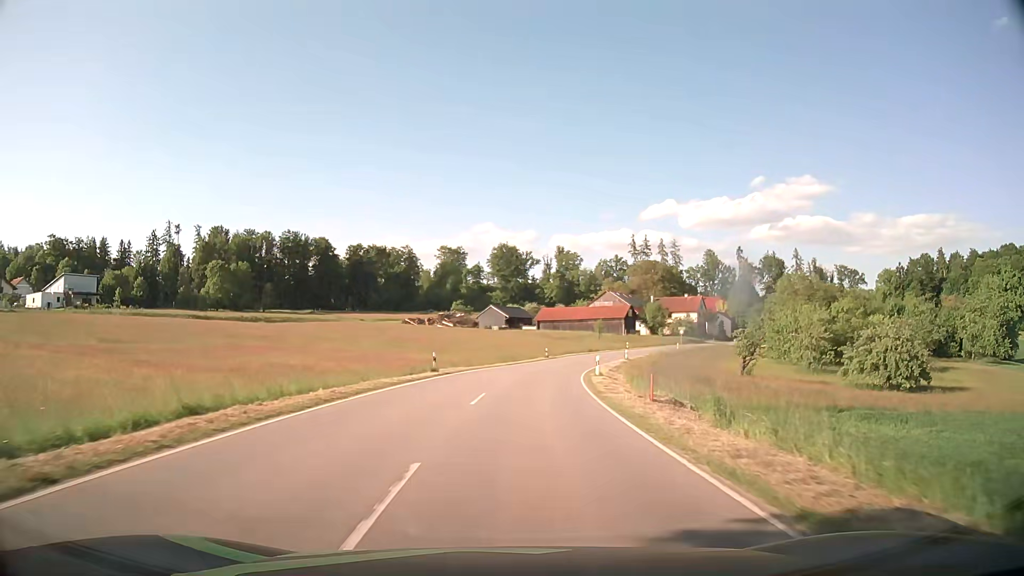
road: tertiary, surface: asphalt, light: Day
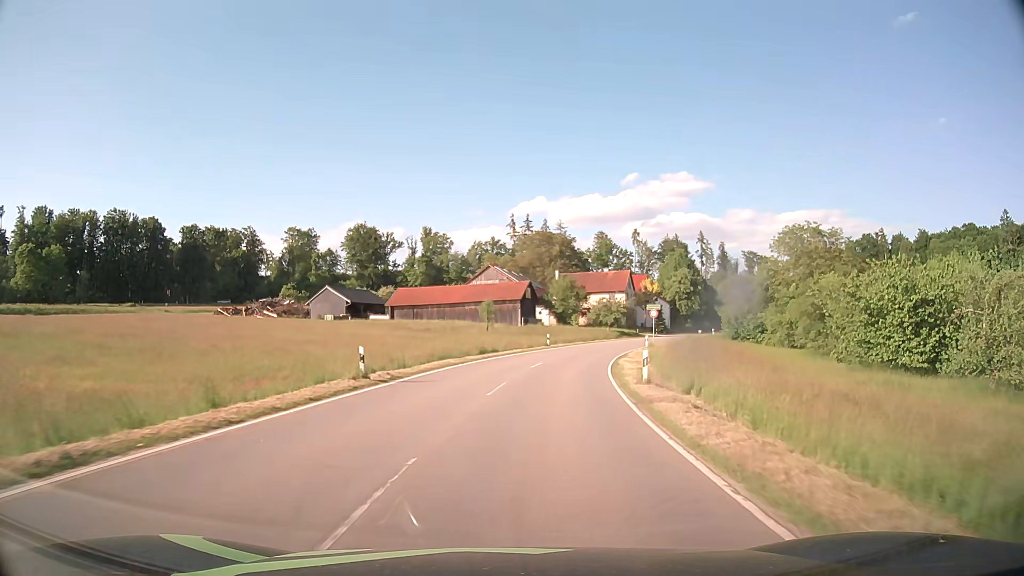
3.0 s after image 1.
(+3.9, +47.8) m; +11°
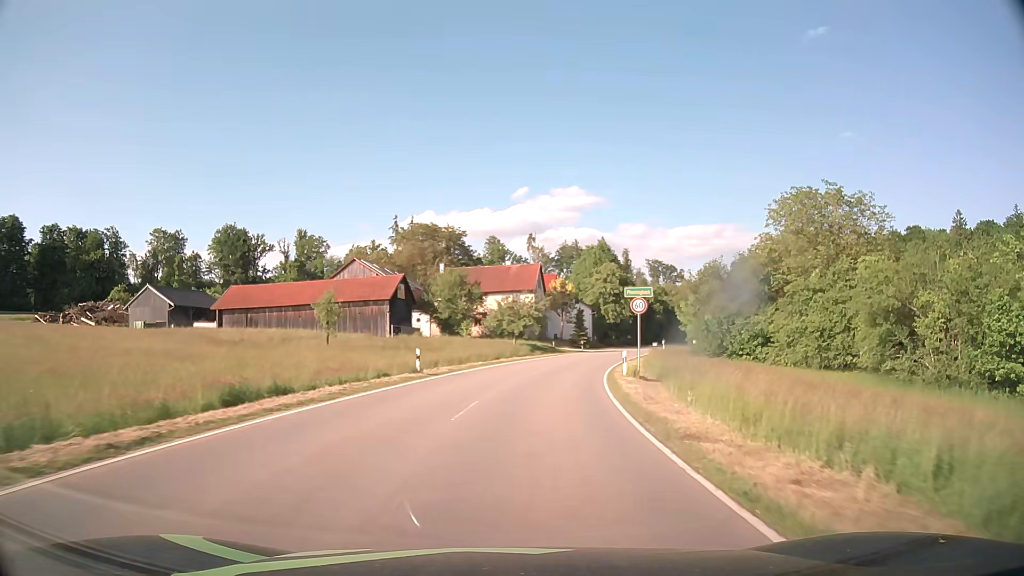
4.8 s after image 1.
(+2.2, +27.7) m; +9°
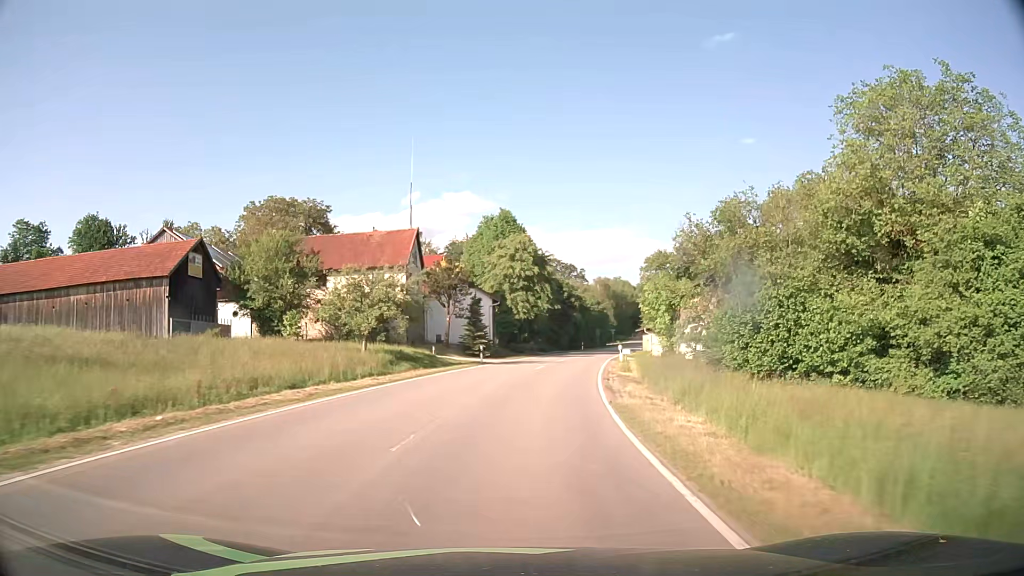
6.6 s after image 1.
(+2.3, +27.2) m; +9°
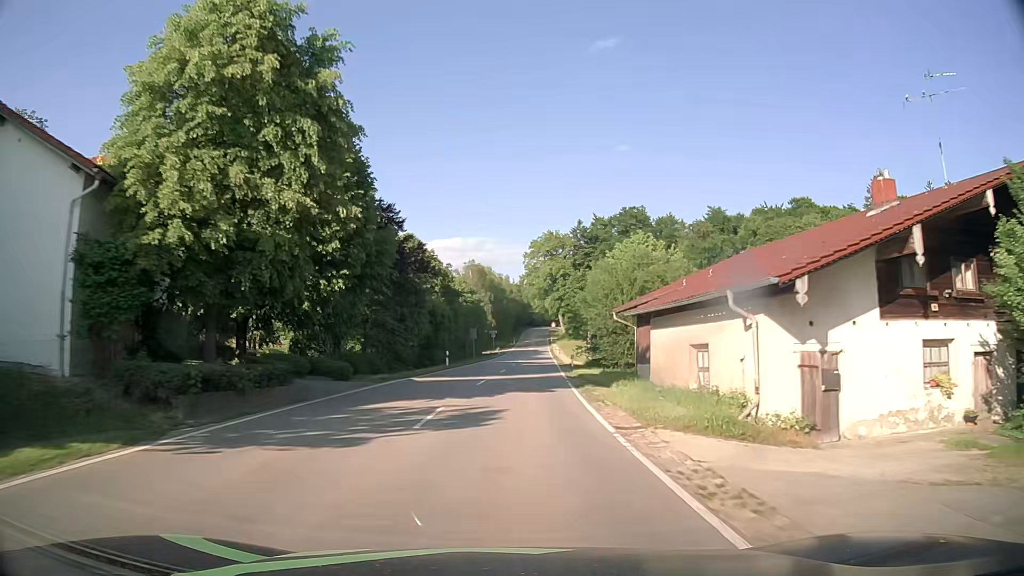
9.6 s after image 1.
(+5.0, +45.0) m; +12°
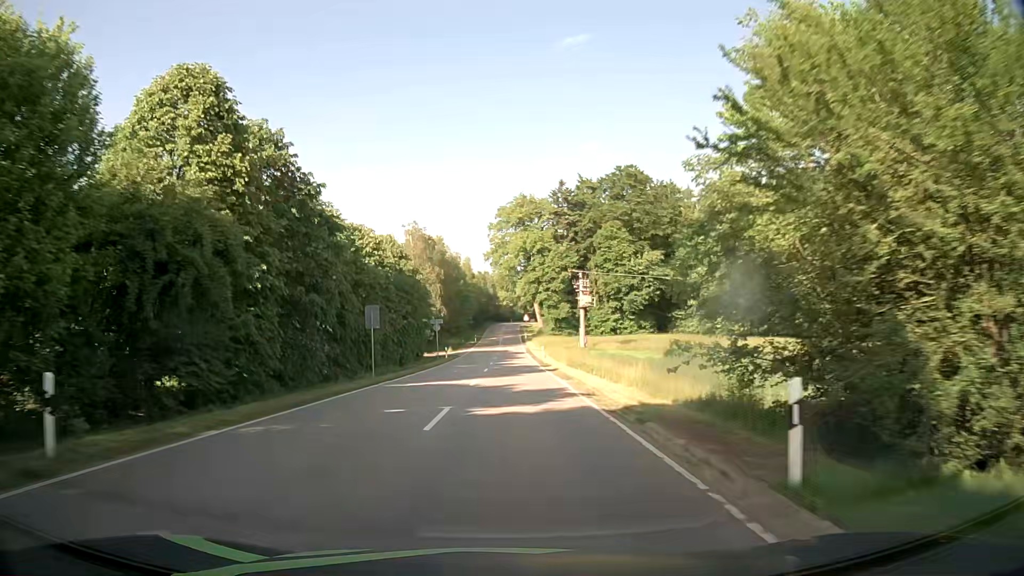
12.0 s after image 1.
(+1.2, +36.5) m; +3°
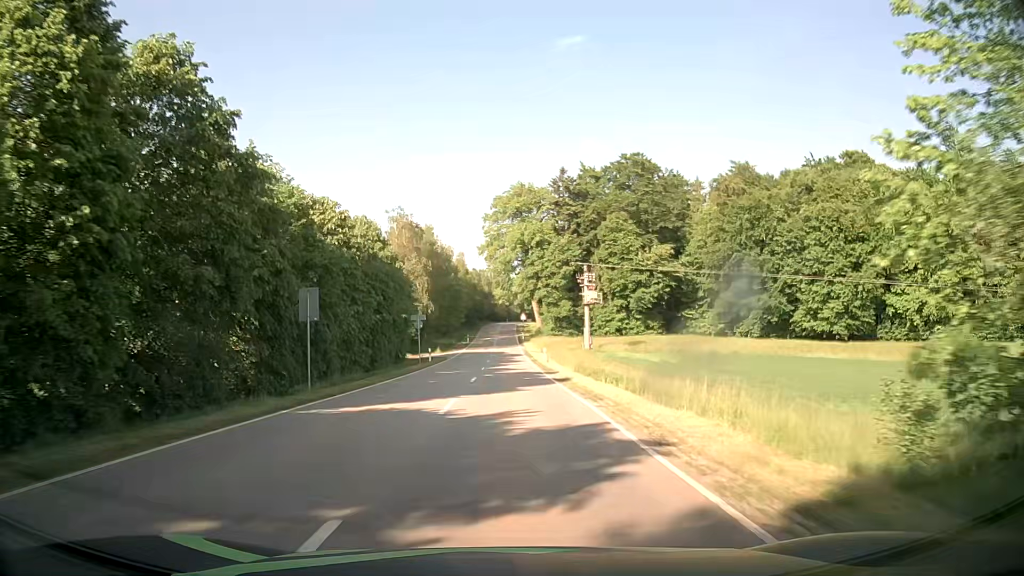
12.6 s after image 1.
(0.0, +9.2) m; 0°
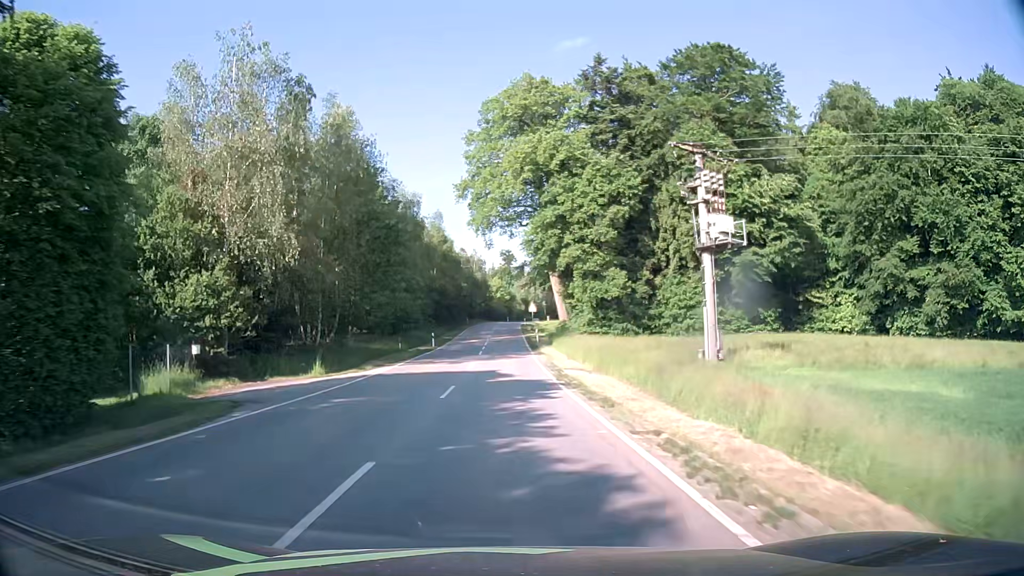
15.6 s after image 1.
(+0.9, +45.8) m; +1°
(0, +10) (0, +20) (0, +30) (0, +40) (0, +50) (0, +60) (0, +70) (0, +80) (0, +90) (0, +100) m
